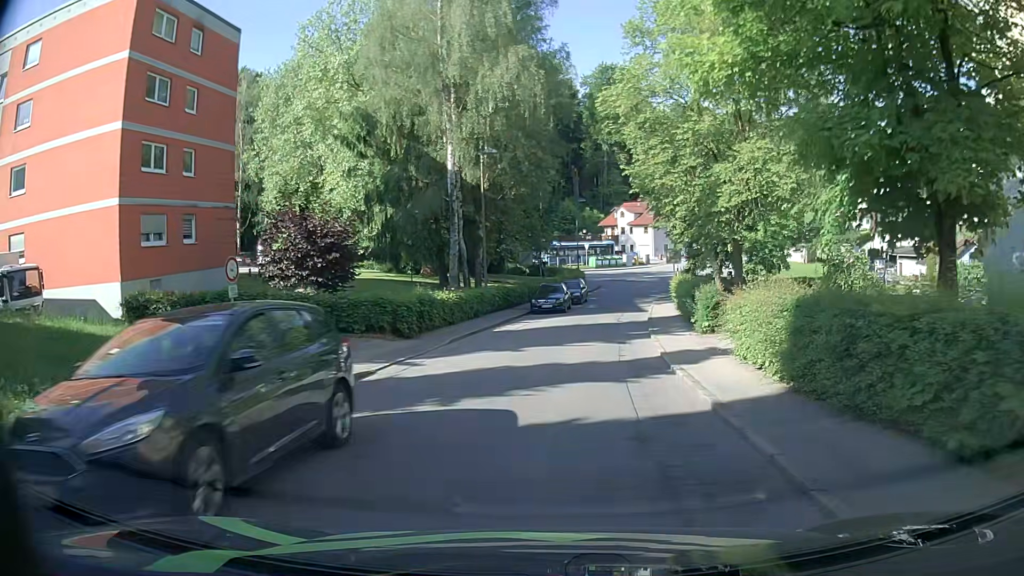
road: residential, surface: asphalt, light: Day
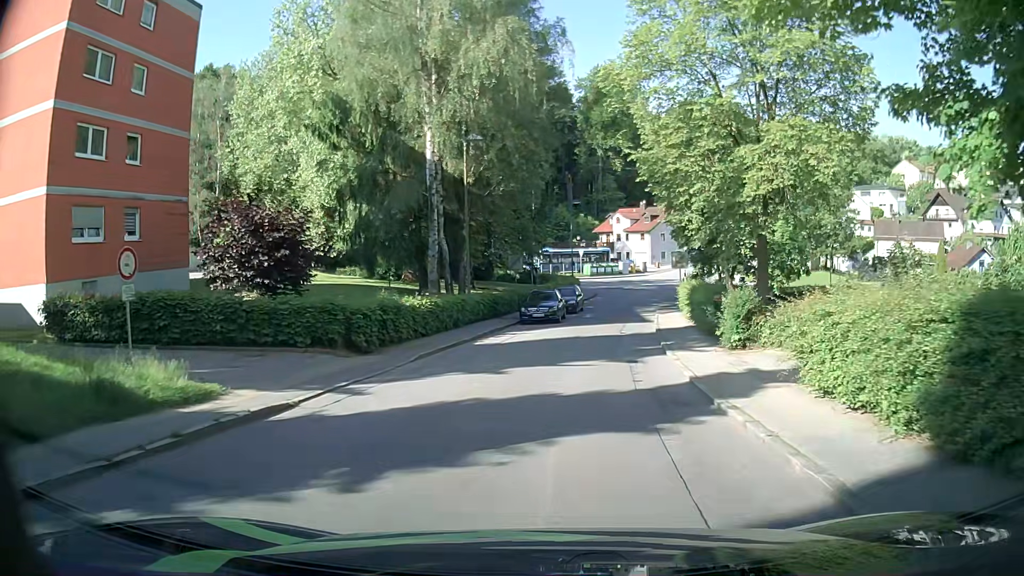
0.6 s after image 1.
(+0.1, +4.1) m; +2°
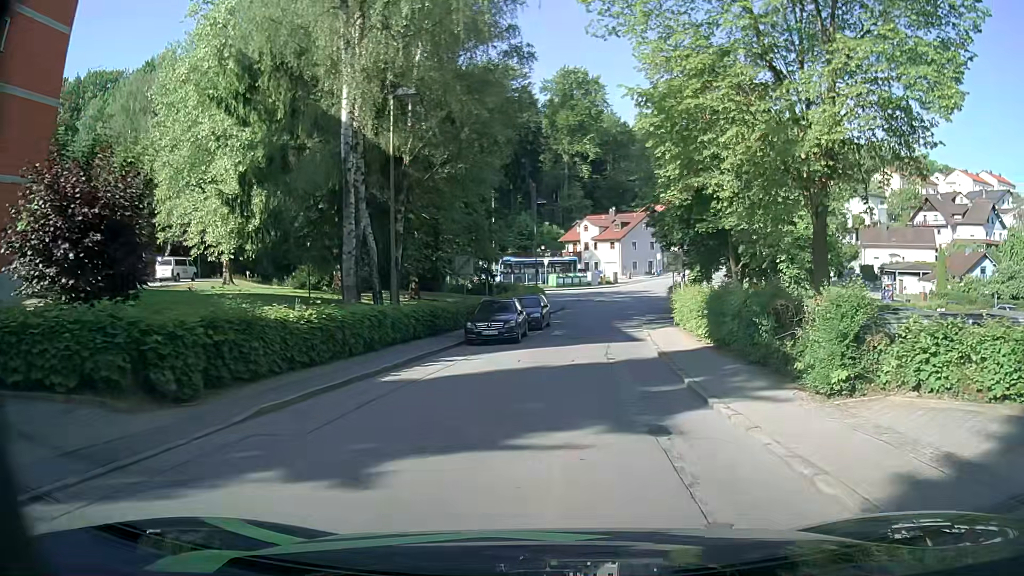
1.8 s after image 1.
(+0.1, +7.8) m; +2°
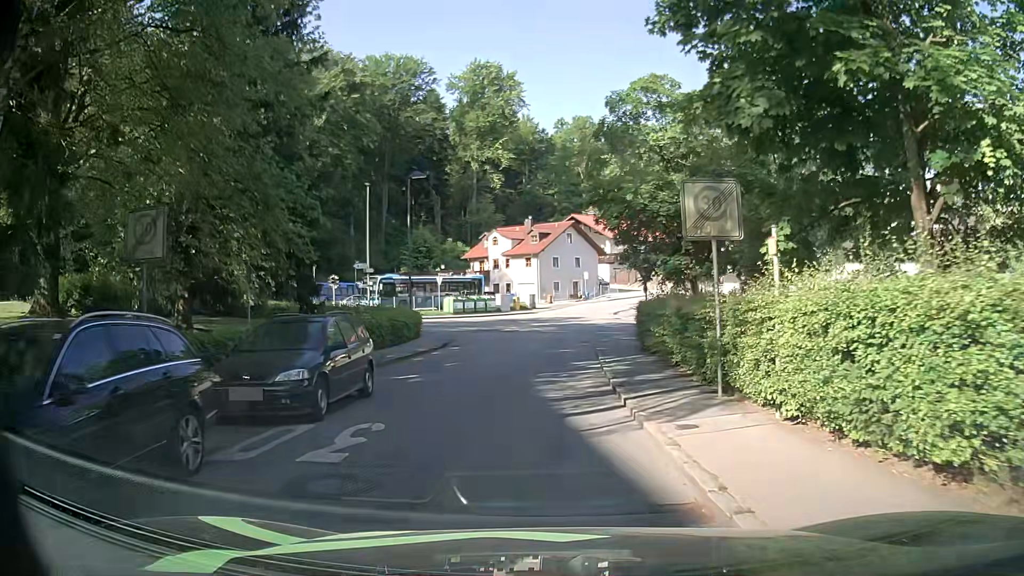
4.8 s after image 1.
(+1.7, +19.2) m; +8°
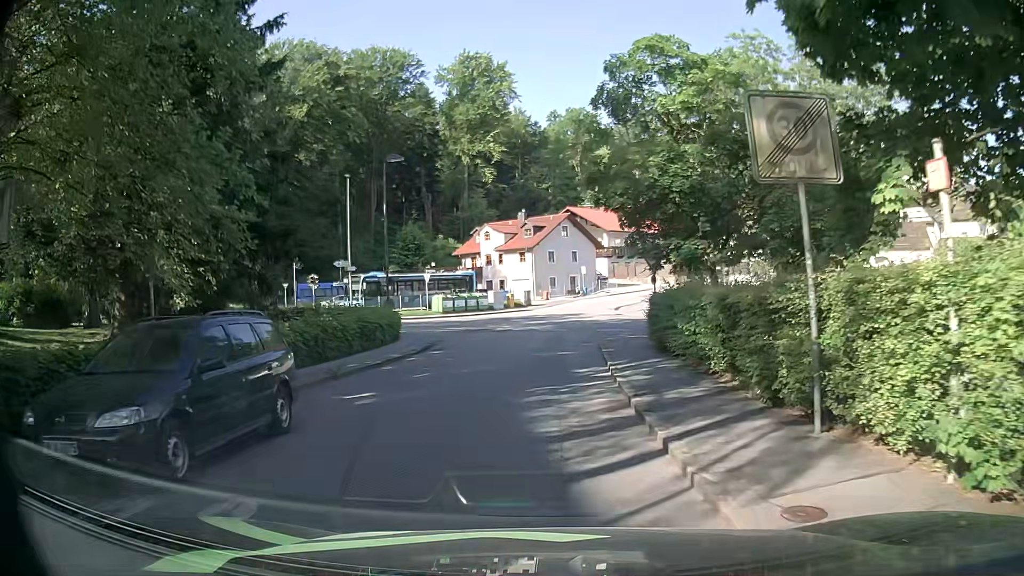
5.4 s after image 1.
(0.0, +3.7) m; +1°
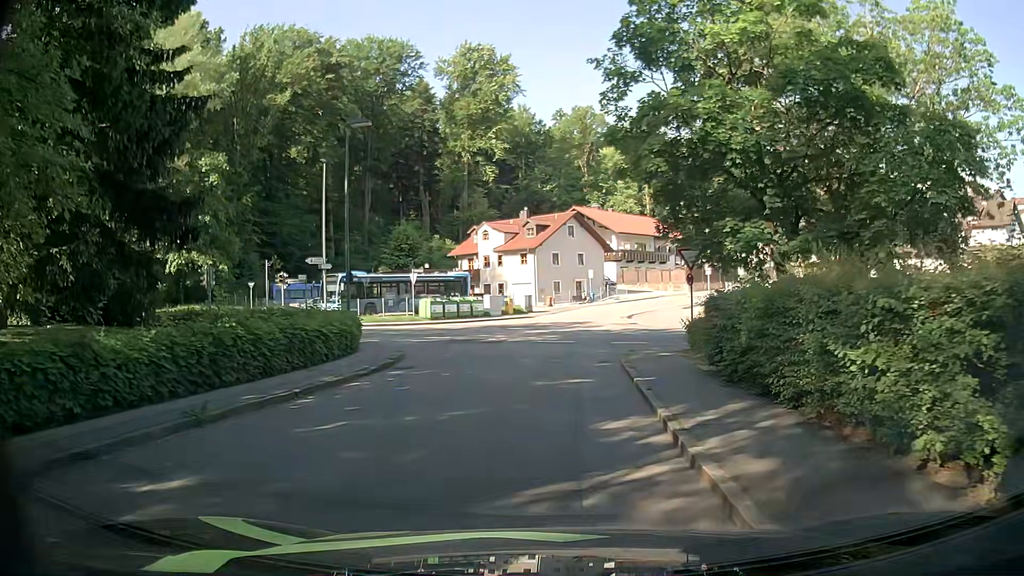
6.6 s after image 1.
(-0.2, +6.3) m; -2°
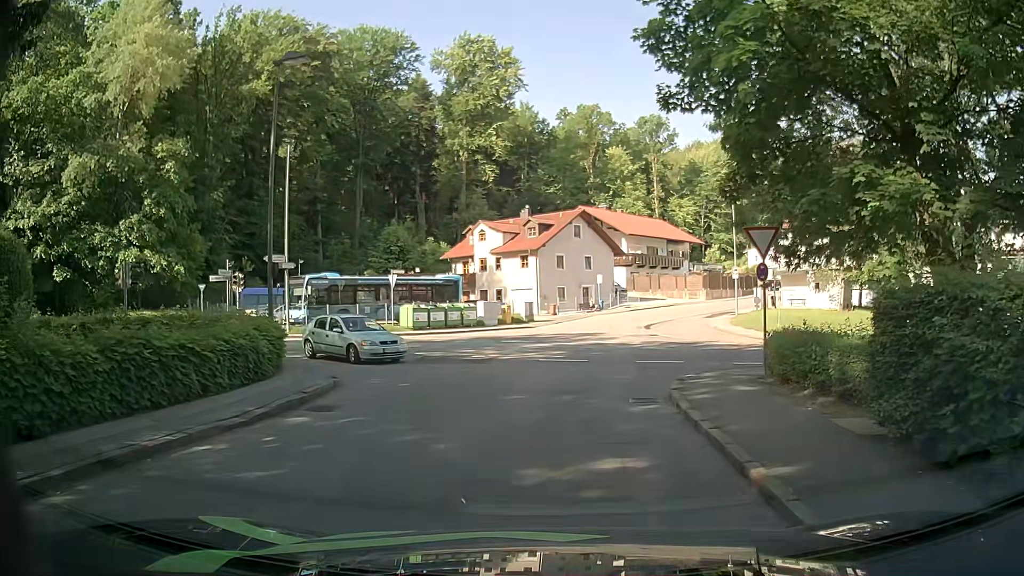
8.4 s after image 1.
(+0.1, +6.9) m; -1°
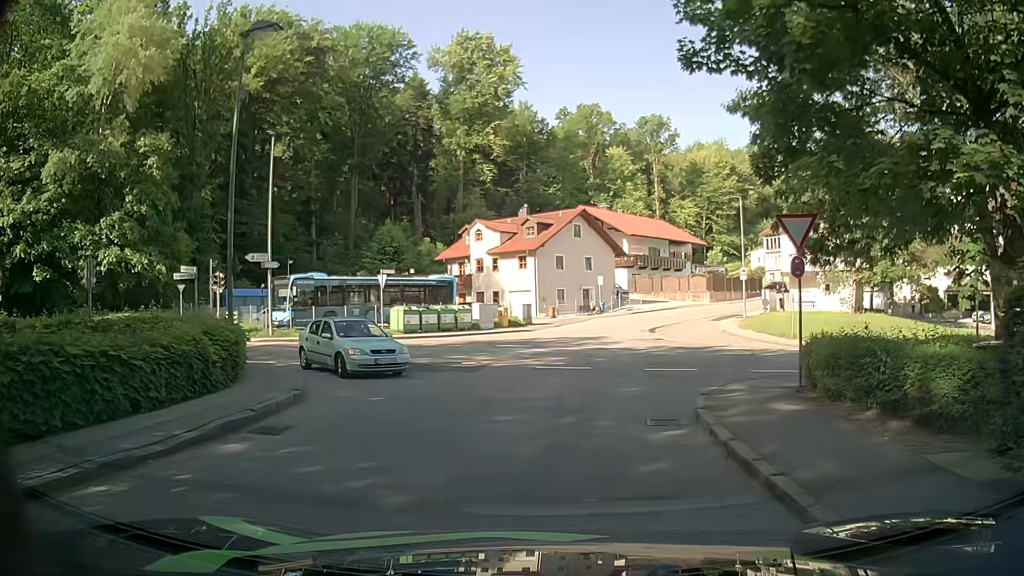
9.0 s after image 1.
(0.0, +2.2) m; +1°
